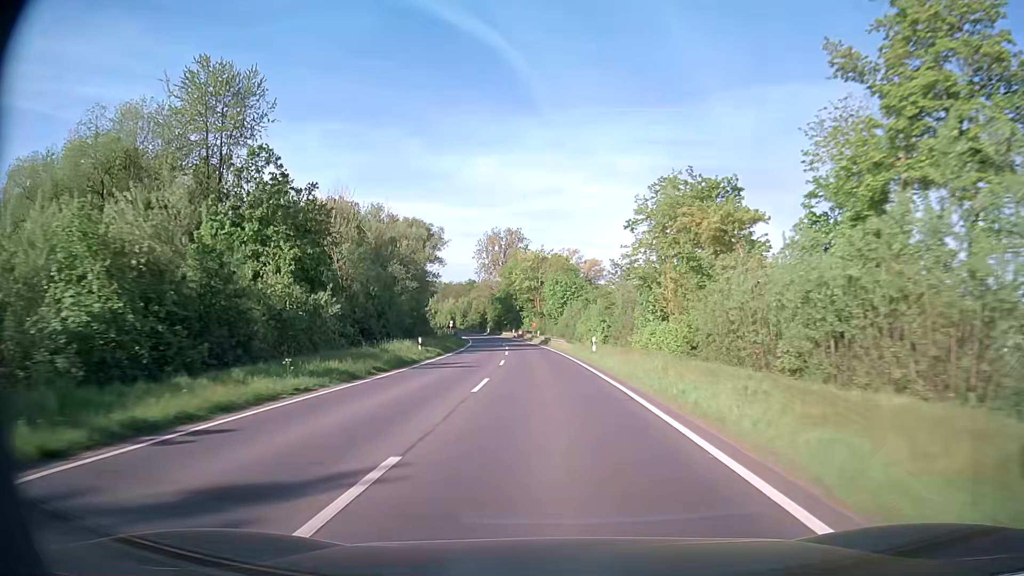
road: secondary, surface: asphalt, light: Day
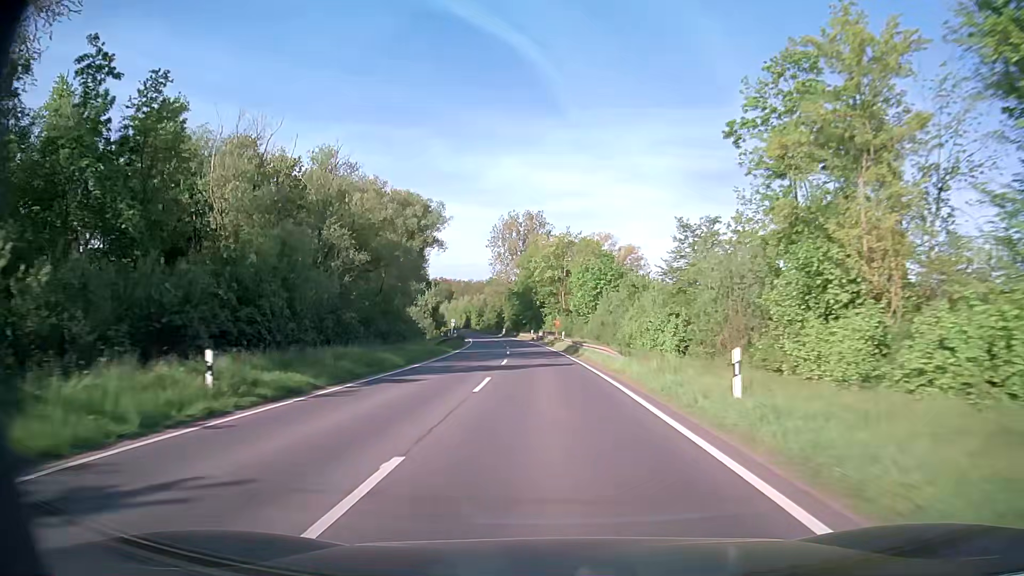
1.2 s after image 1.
(-0.5, +25.3) m; -2°
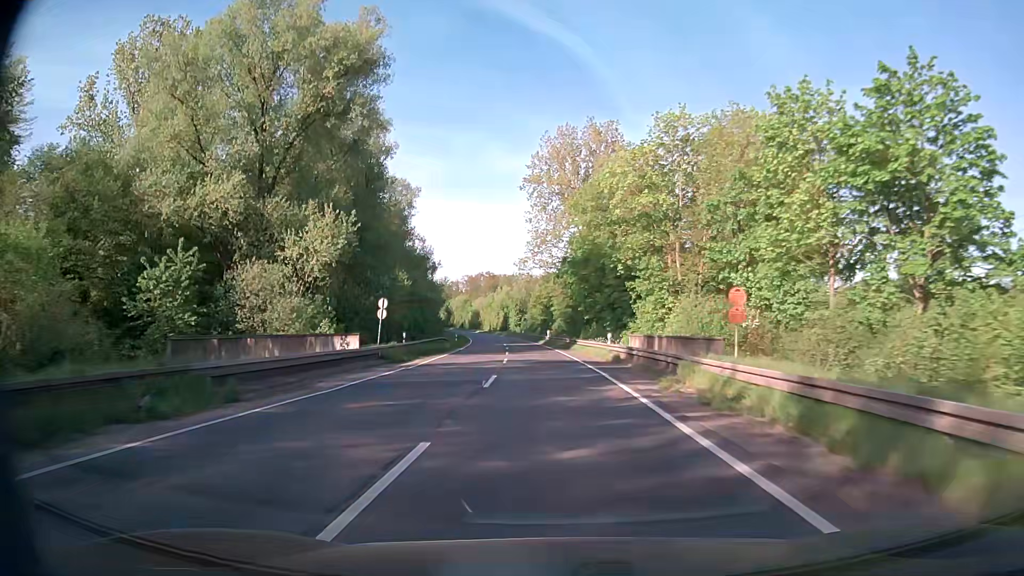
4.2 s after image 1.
(-2.8, +63.2) m; -5°
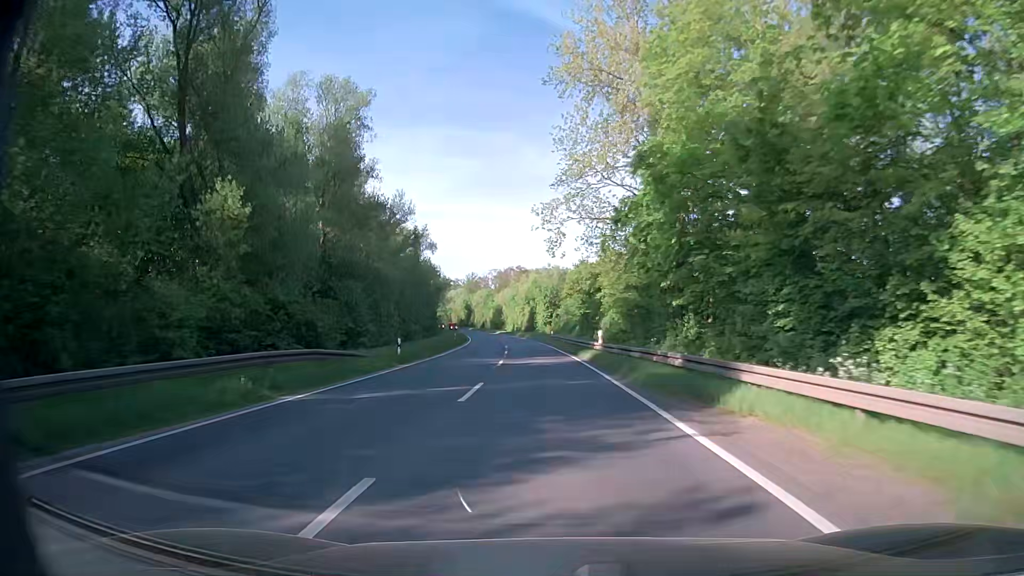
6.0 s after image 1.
(-1.1, +37.9) m; -3°
(0, +10) (0, +20) (-1, +30) (-1, +40) (-2, +50) (-2, +60) (-3, +70) (-4, +80) (-5, +90) (-7, +100) m
